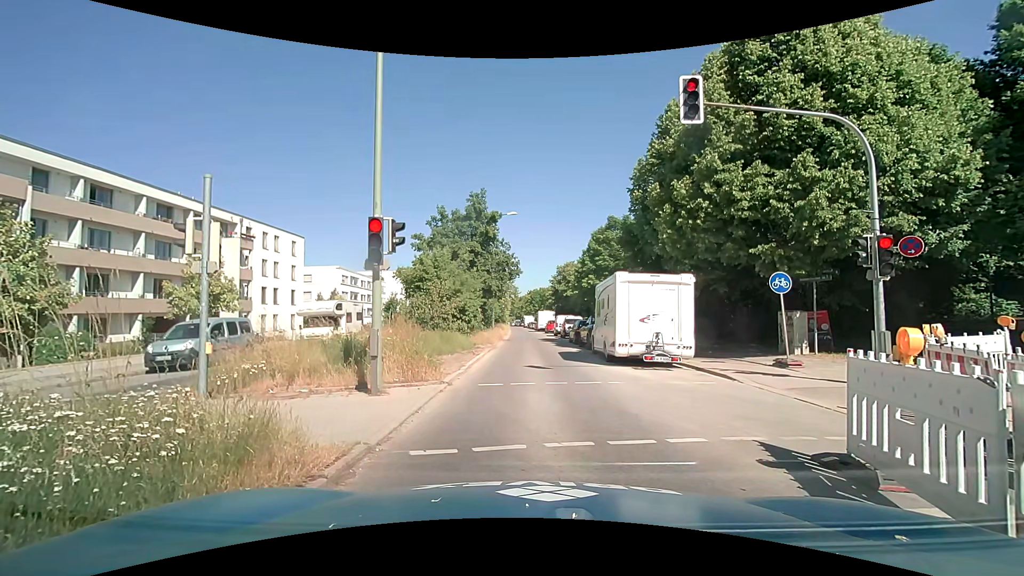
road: secondary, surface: asphalt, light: Day
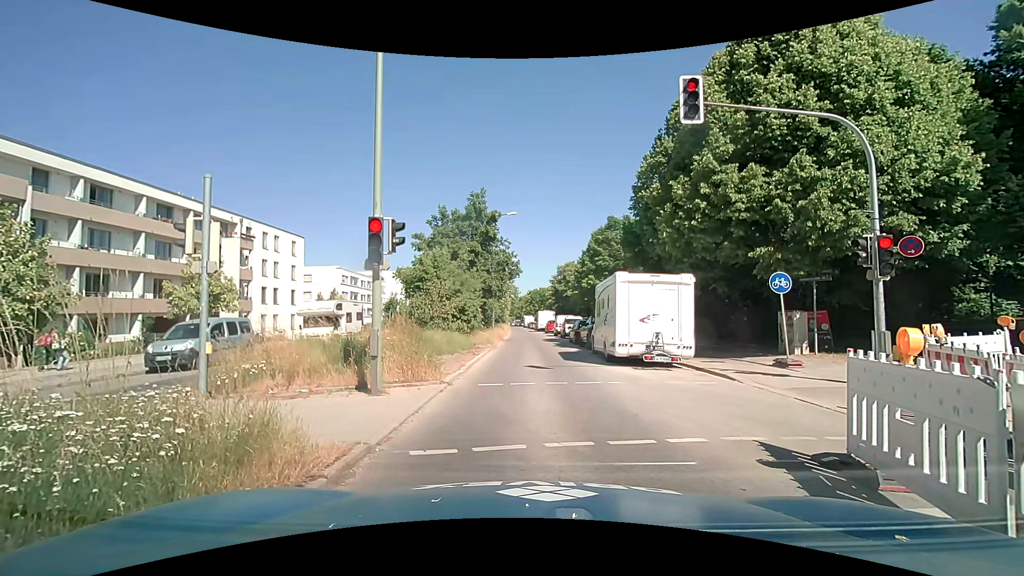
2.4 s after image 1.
(0.0, 0.0) m; 0°
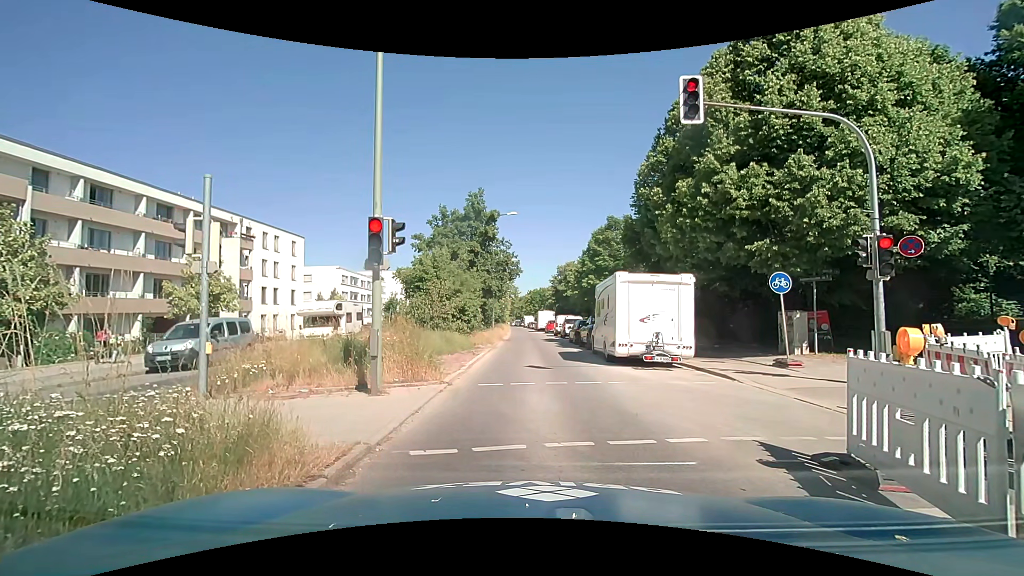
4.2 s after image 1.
(0.0, 0.0) m; 0°
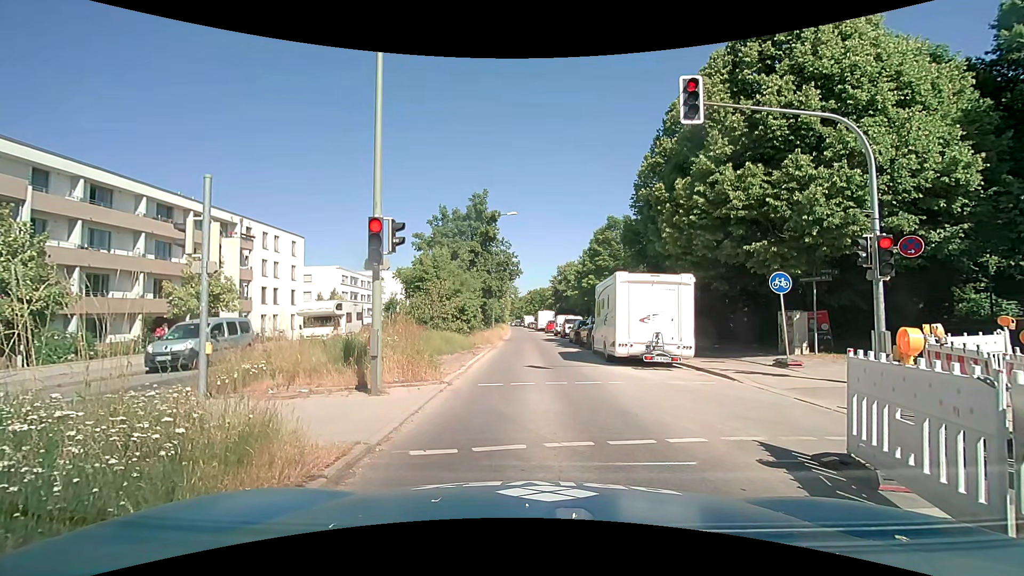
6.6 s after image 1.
(0.0, 0.0) m; 0°
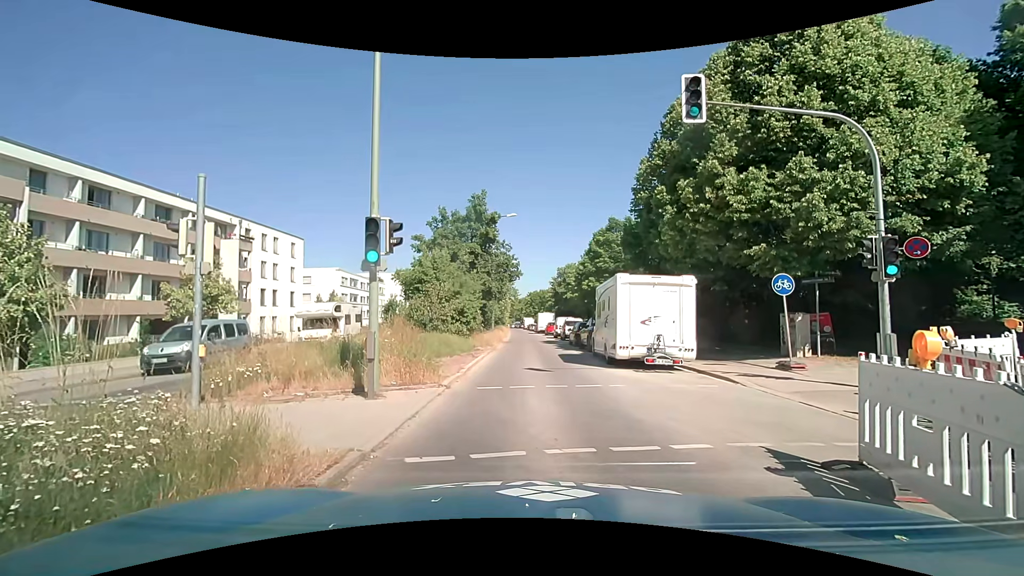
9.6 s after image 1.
(0.0, +0.2) m; 0°
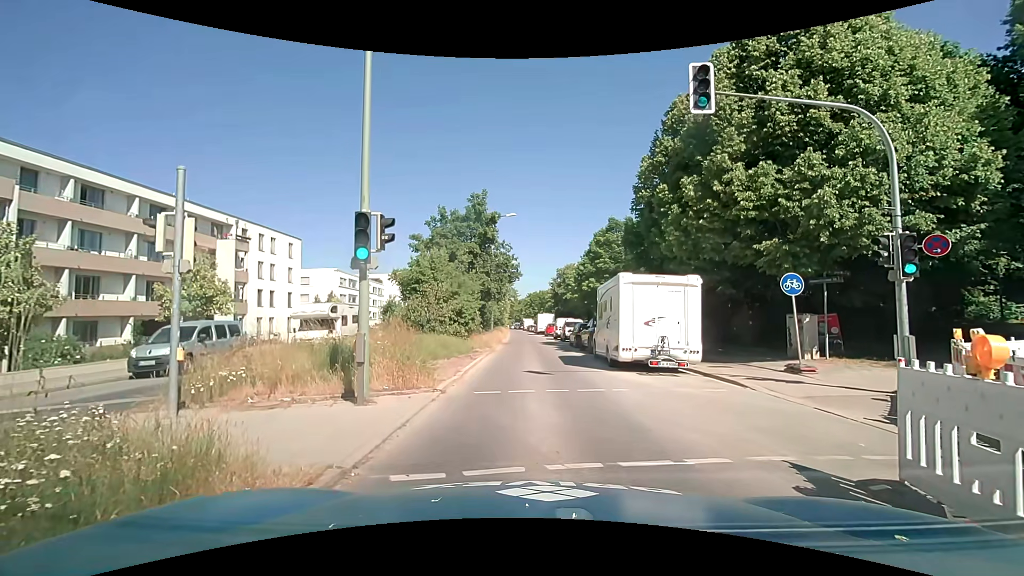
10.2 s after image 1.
(0.0, +0.6) m; 0°
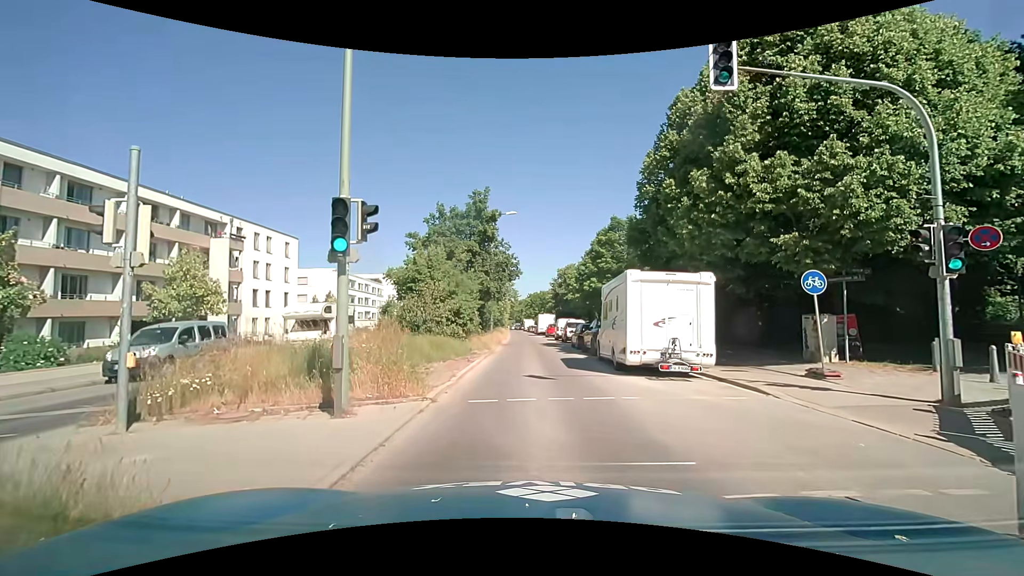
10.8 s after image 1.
(0.0, +1.1) m; -1°
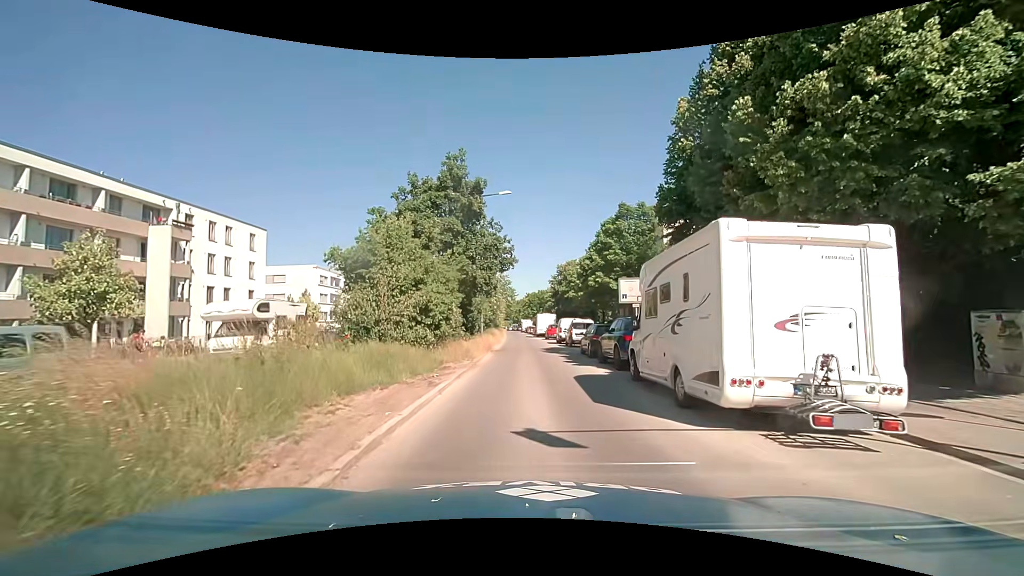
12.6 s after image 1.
(0.0, +7.1) m; 0°
(0, +10) (0, +20) (0, +30) (0, +40) (0, +50) (-1, +60) (-1, +70) (-2, +80) (-2, +90) (-3, +100) m
